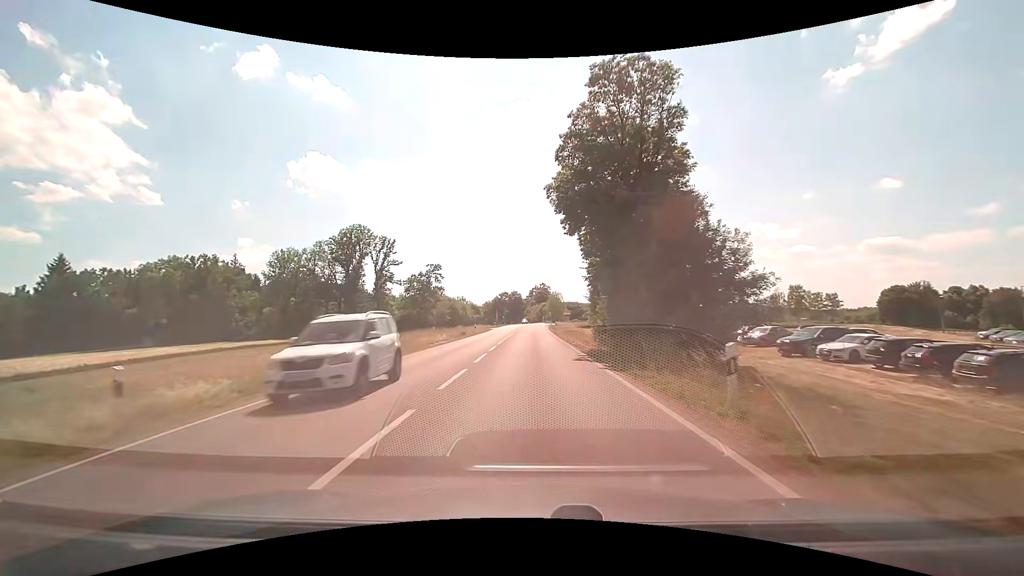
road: secondary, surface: asphalt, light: Day
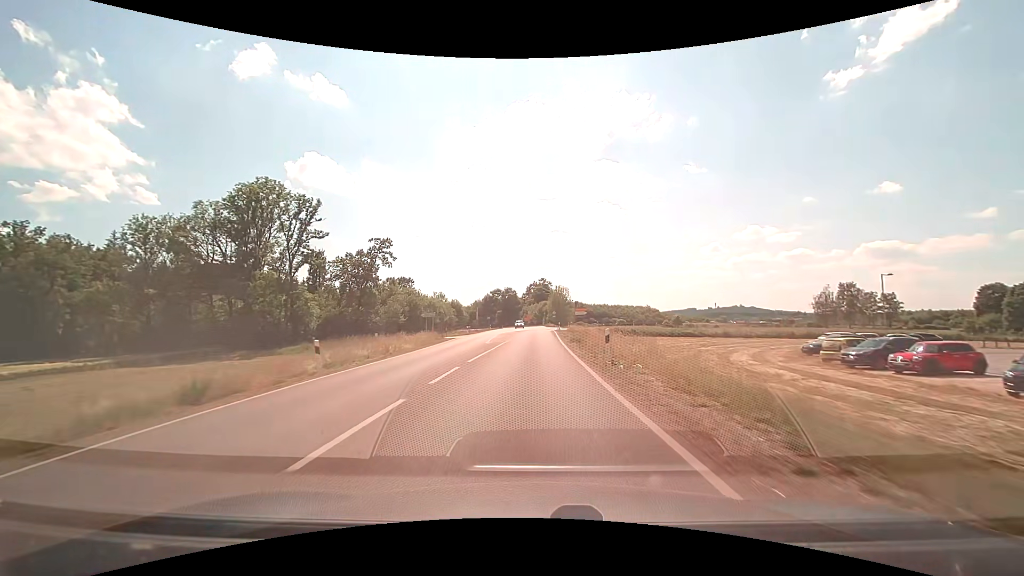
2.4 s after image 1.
(0.0, +41.5) m; 0°
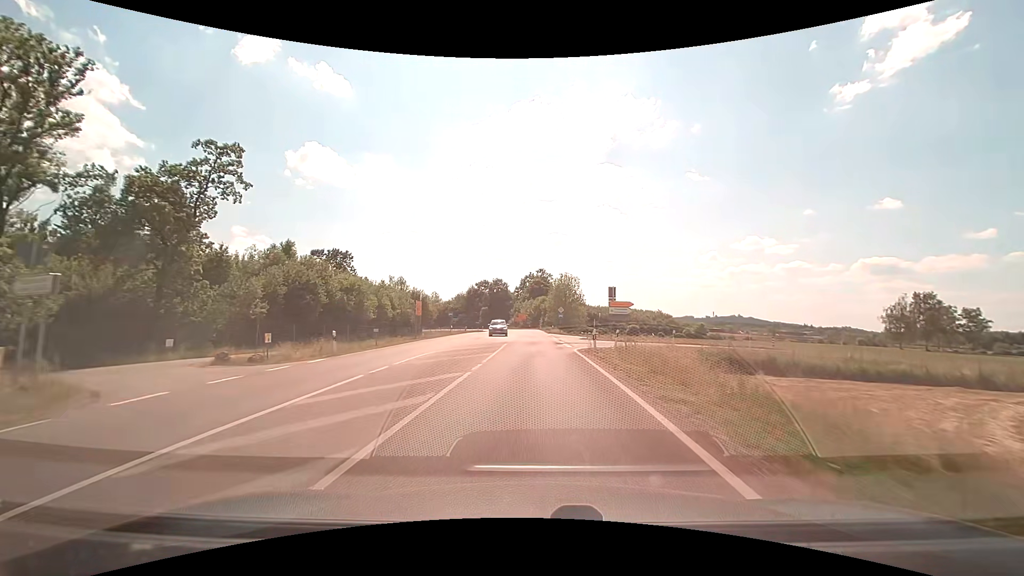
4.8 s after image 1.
(+0.1, +42.3) m; 0°
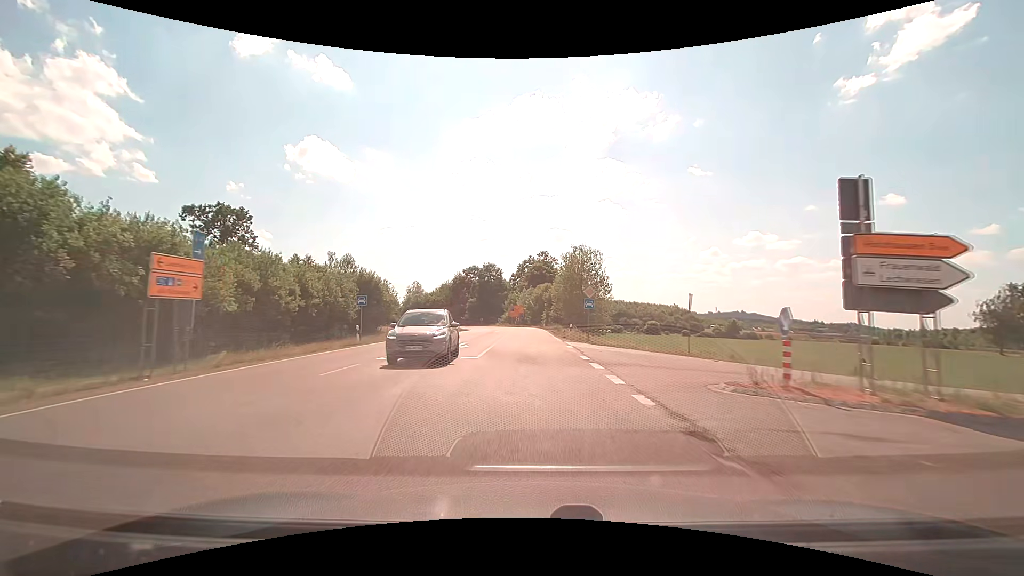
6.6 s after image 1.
(+0.1, +32.0) m; 0°
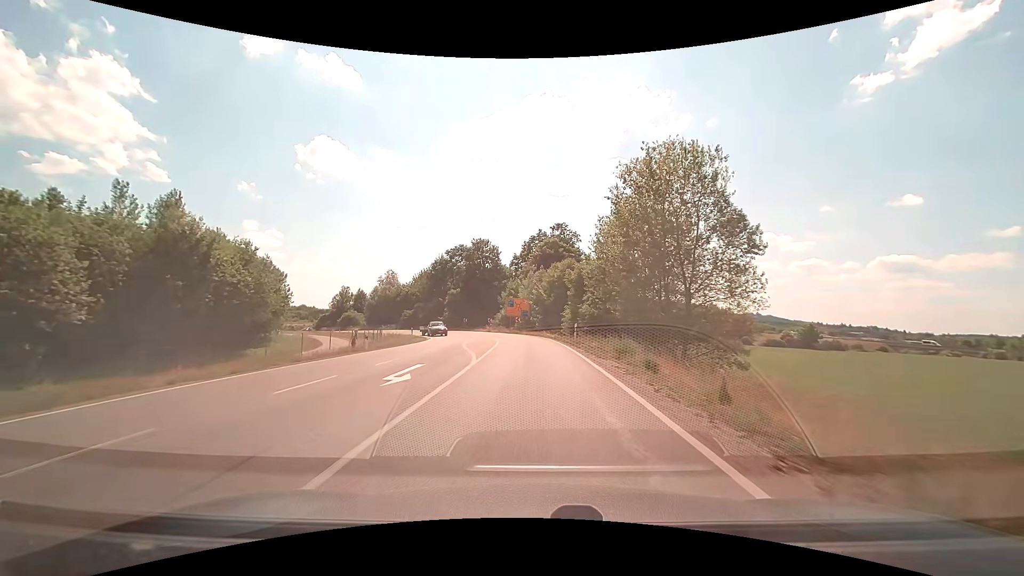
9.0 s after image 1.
(-0.4, +40.0) m; -1°
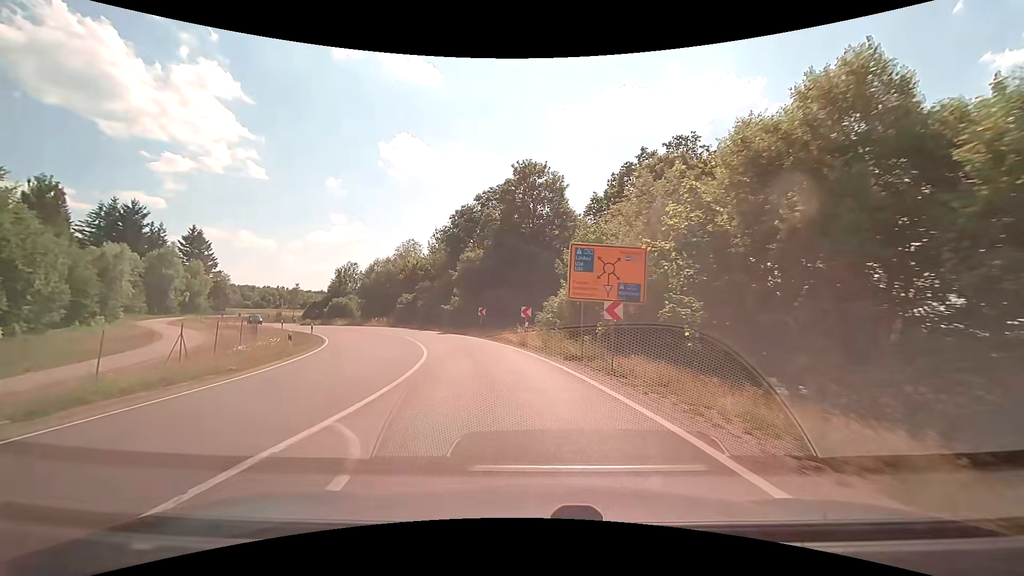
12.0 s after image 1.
(-1.5, +41.8) m; -8°
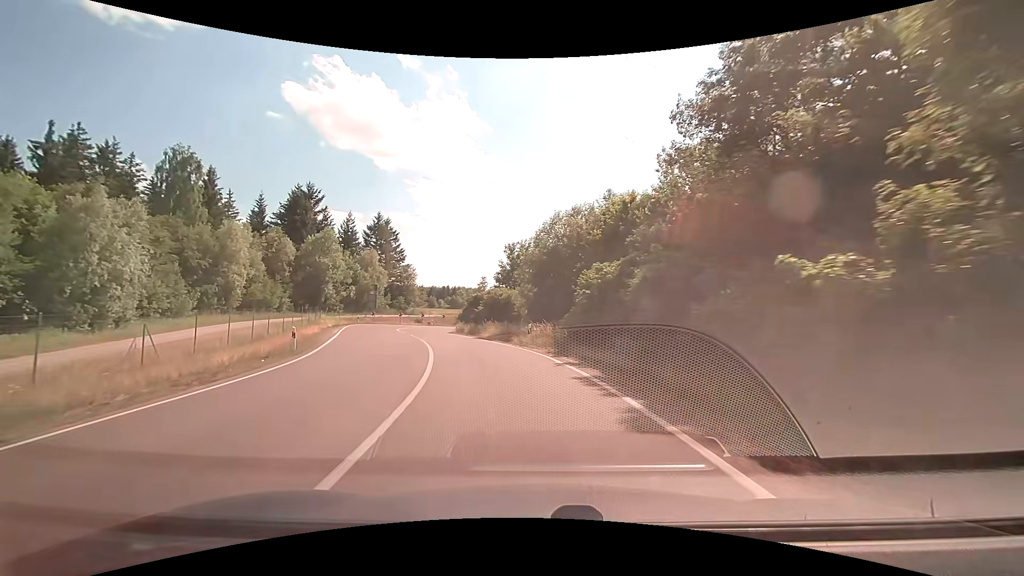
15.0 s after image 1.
(-7.4, +35.9) m; -25°
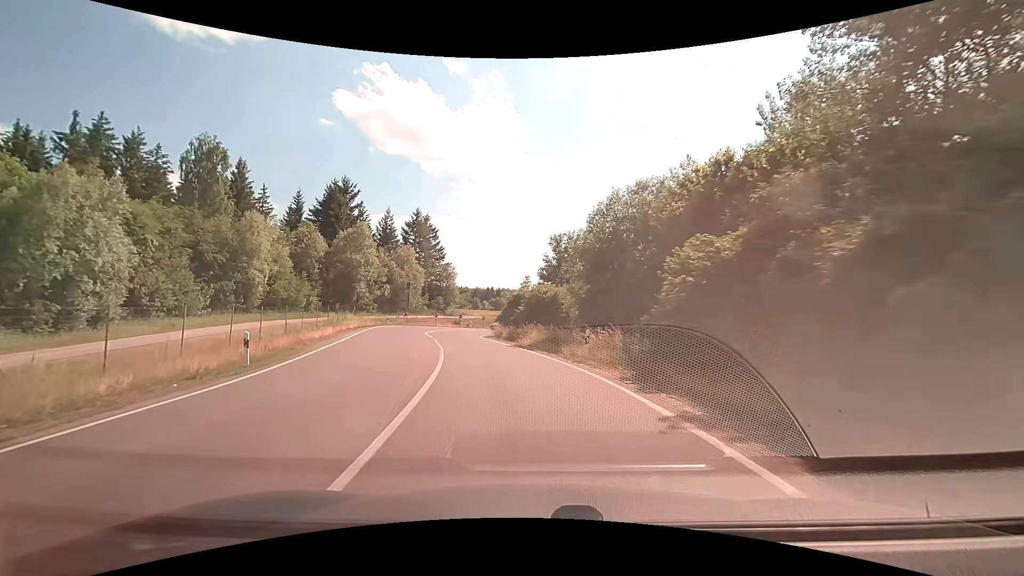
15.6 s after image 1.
(-0.3, +7.0) m; -5°
(-1, +10) (-2, +20) (-4, +30) (-6, +39) (-8, +49) (-7, +59) (-2, +68) (+5, +75) (+15, +78) (+25, +77) m
